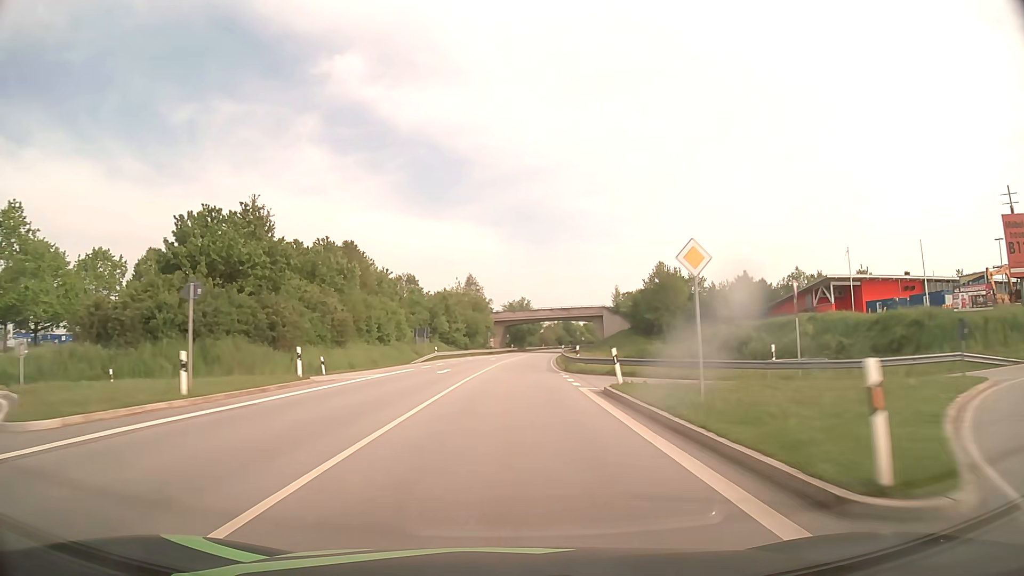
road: primary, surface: asphalt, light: Day
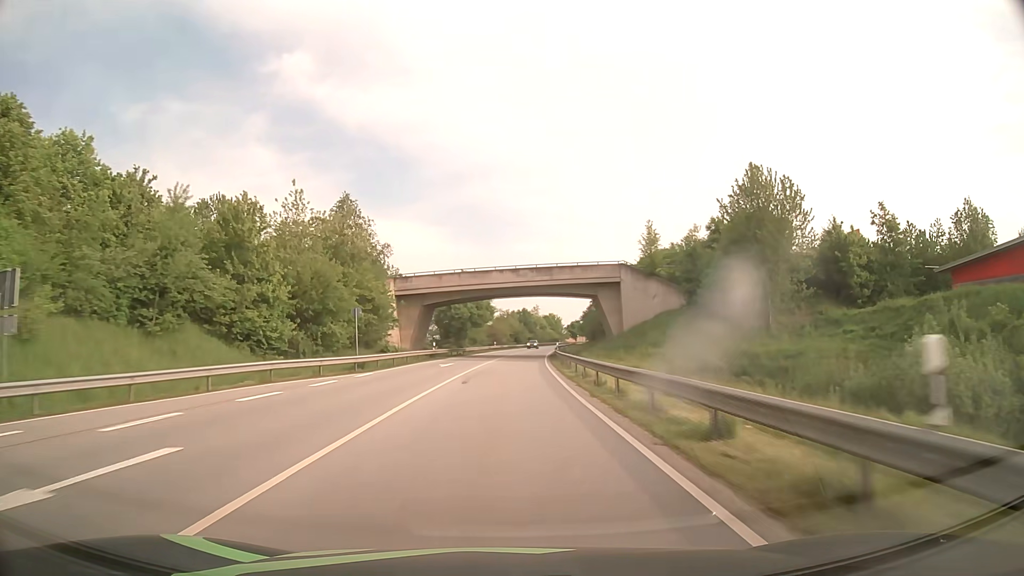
(+2.3, +61.6) m; +4°
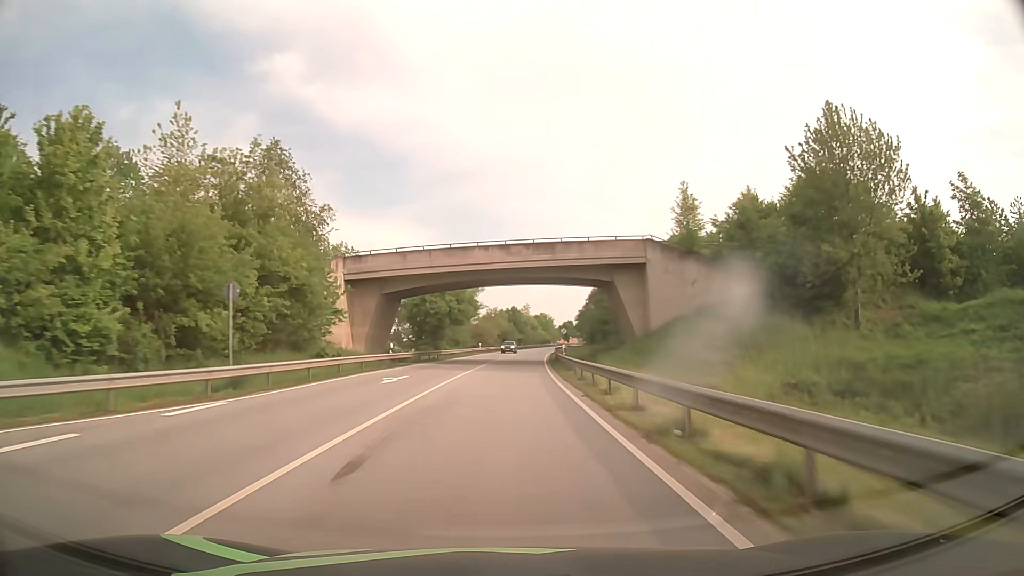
(+0.1, +15.4) m; +1°
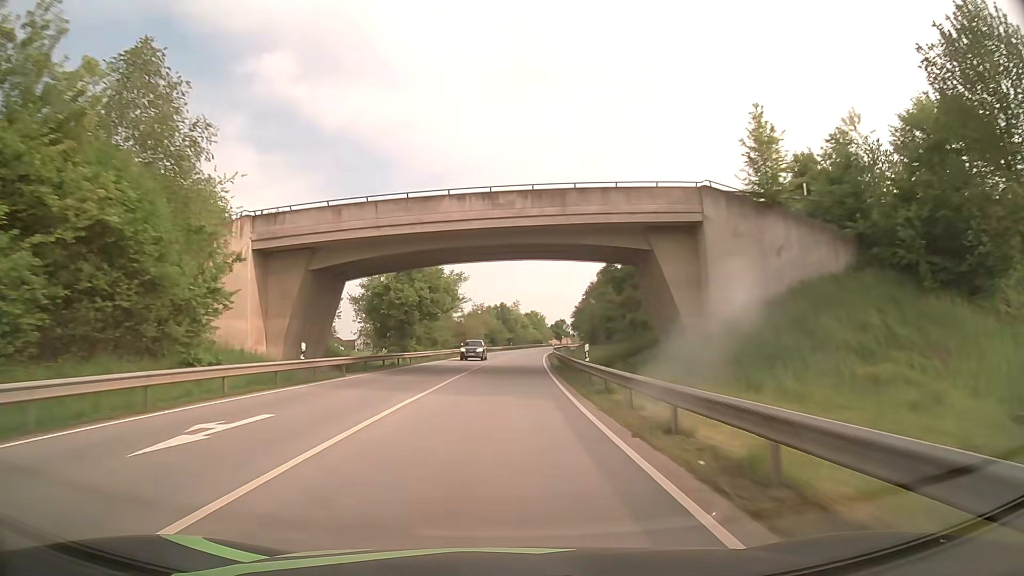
(+0.1, +15.4) m; +1°
